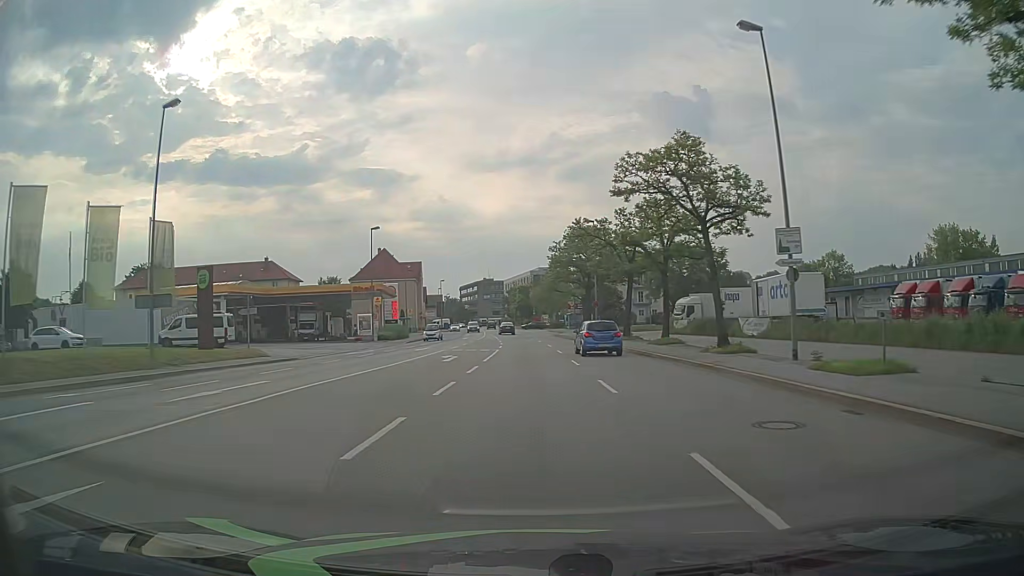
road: primary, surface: asphalt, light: Day
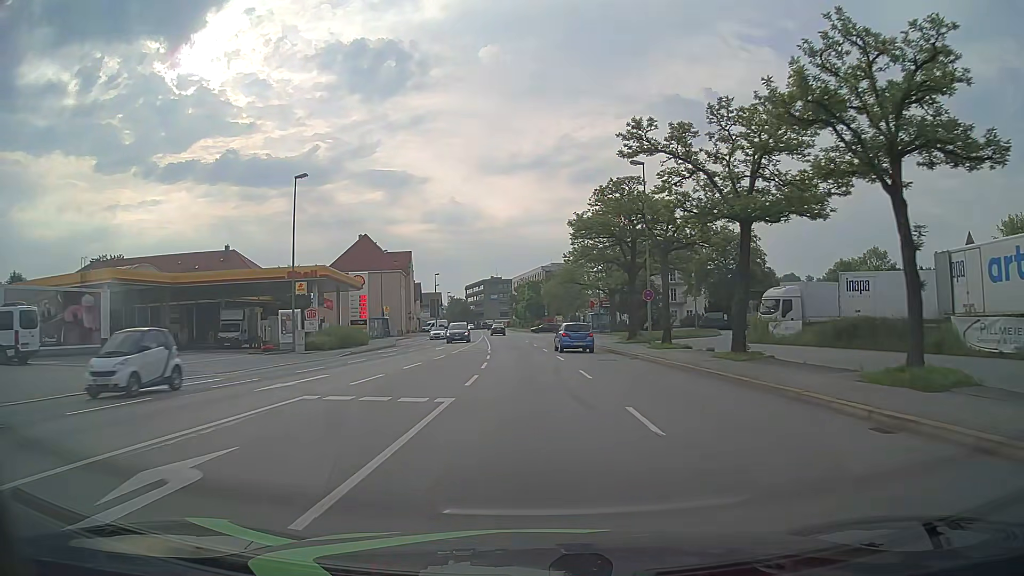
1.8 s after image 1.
(-0.2, +22.8) m; -1°
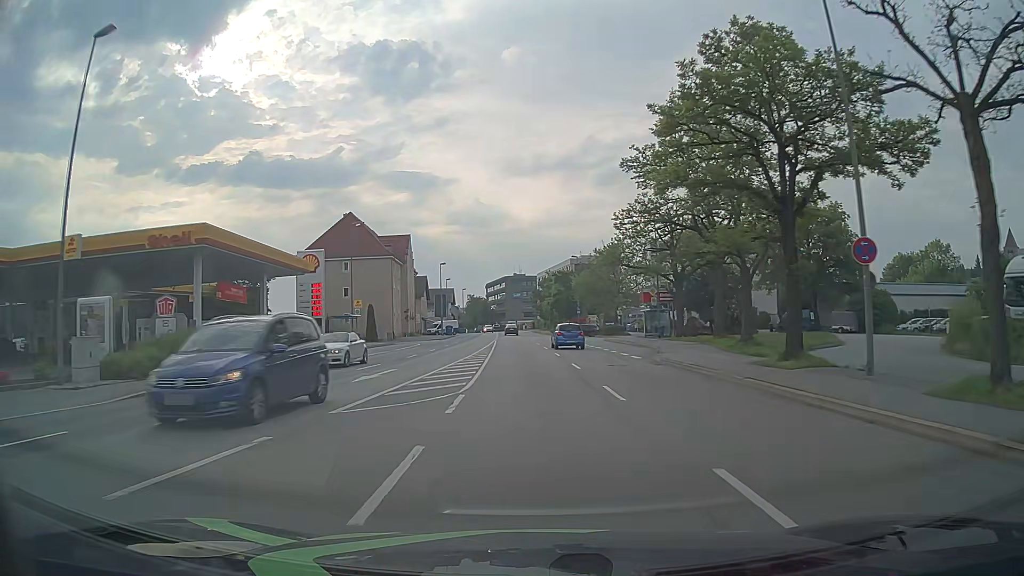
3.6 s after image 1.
(-0.5, +22.8) m; -2°
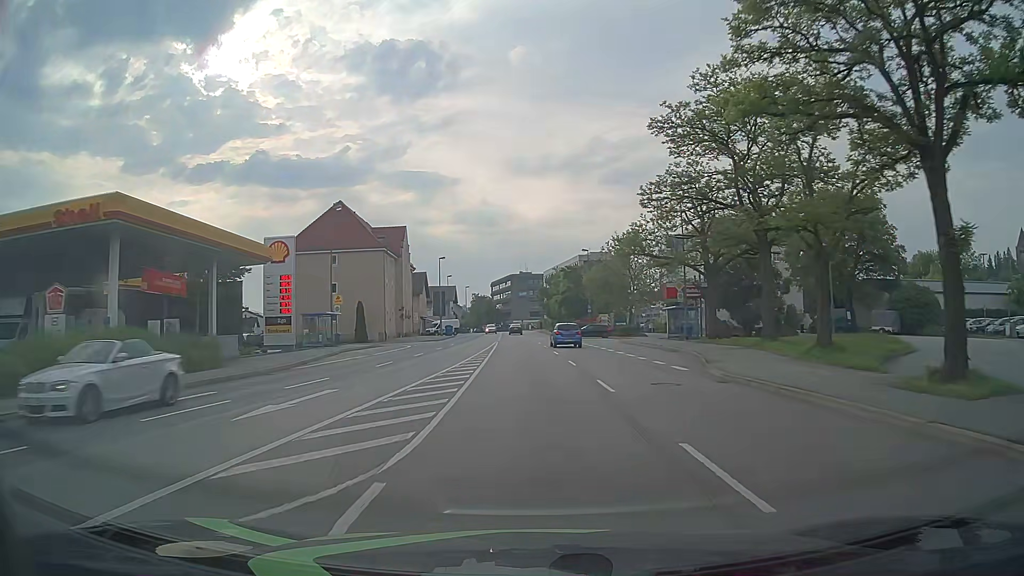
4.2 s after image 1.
(-0.1, +7.6) m; -1°
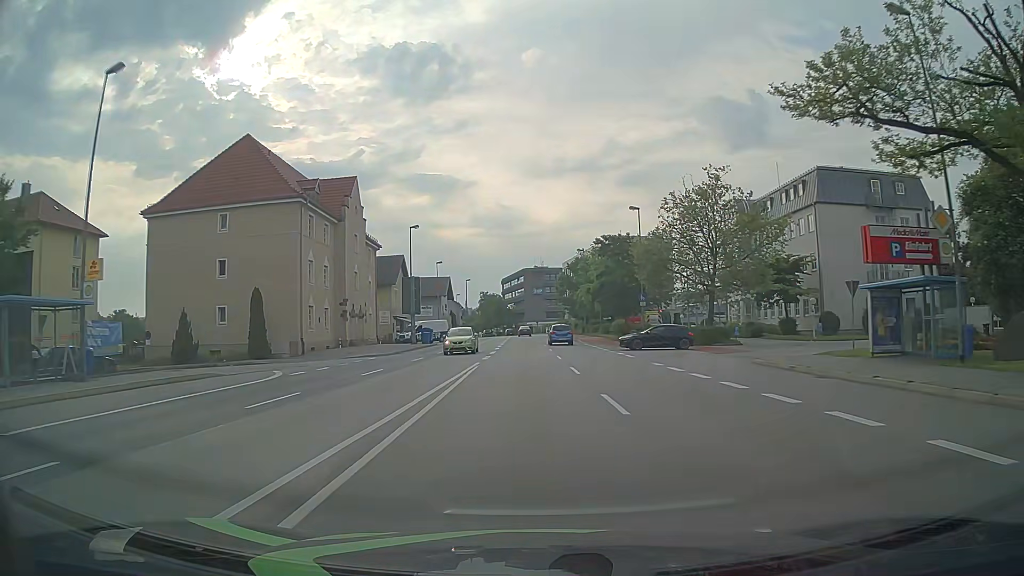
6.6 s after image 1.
(-0.3, +30.4) m; -1°
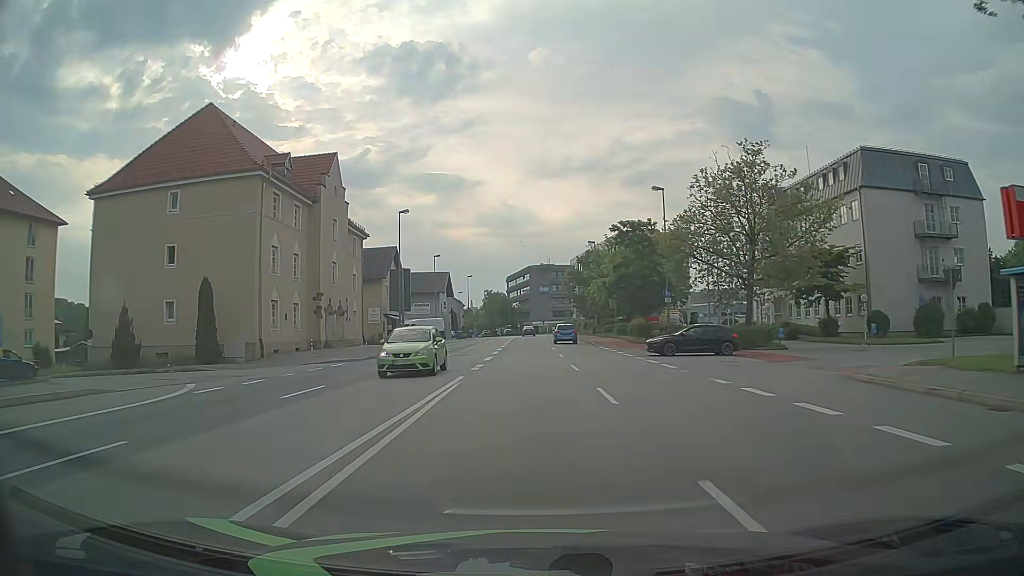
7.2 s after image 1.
(0.0, +7.6) m; -1°
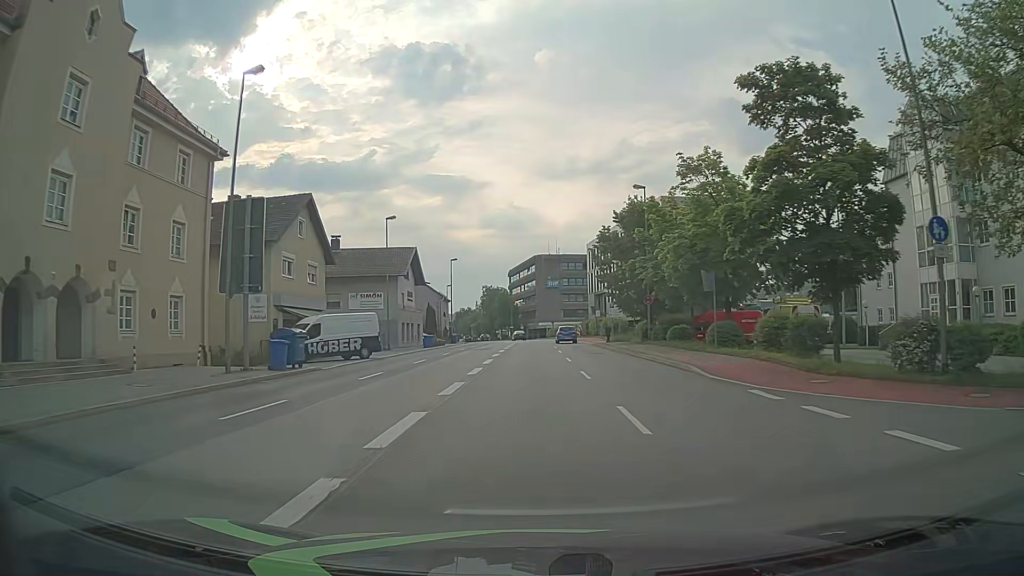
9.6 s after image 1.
(-0.1, +30.4) m; -1°
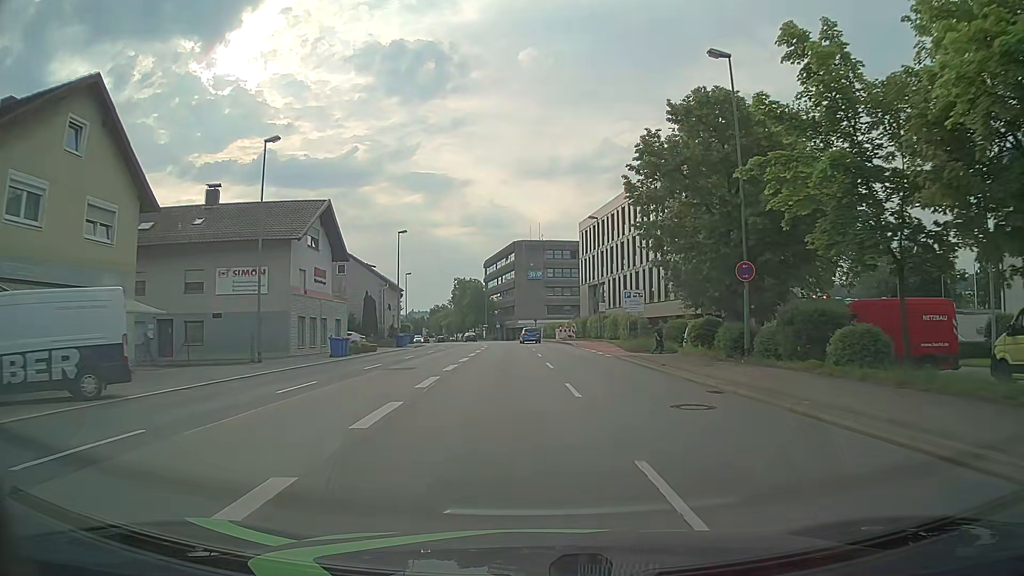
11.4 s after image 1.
(+0.2, +22.8) m; +1°
(0, +10) (+1, +20) (+1, +30) (+2, +40) (+1, +50) (+1, +60) (0, +70) (-1, +80) (-3, +90) (-5, +99) m
